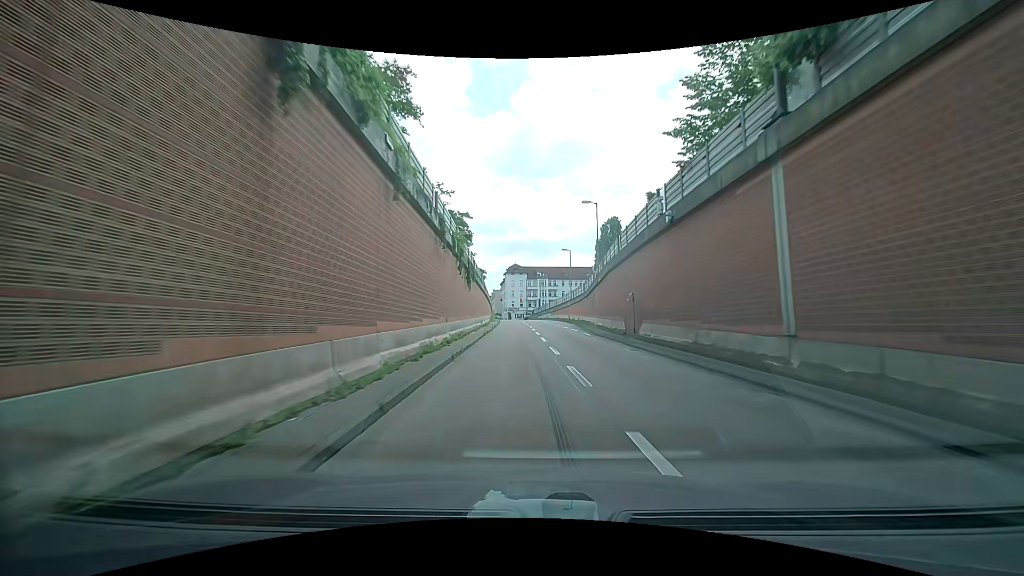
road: motorway_link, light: Day
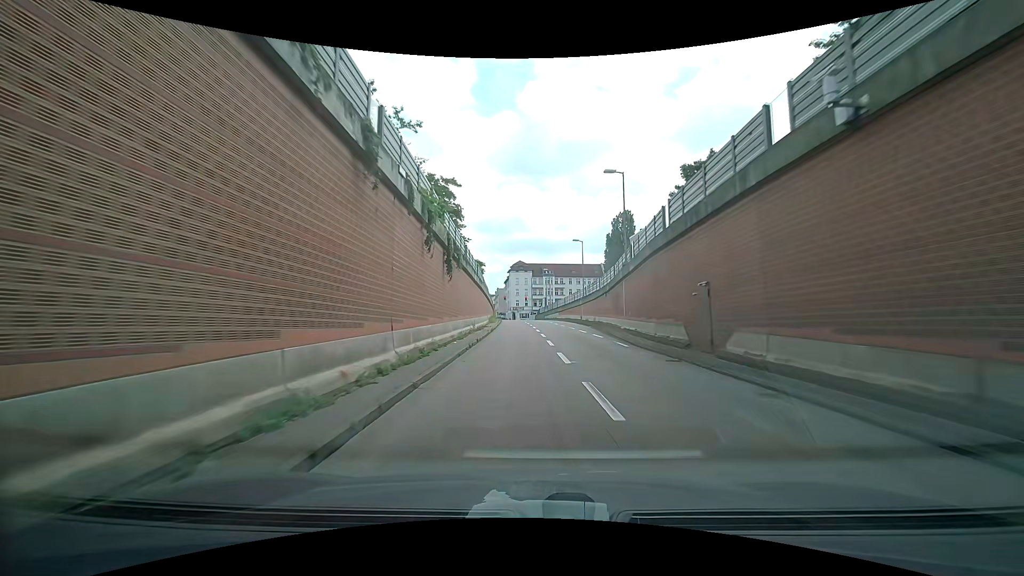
(0.0, +9.1) m; +1°
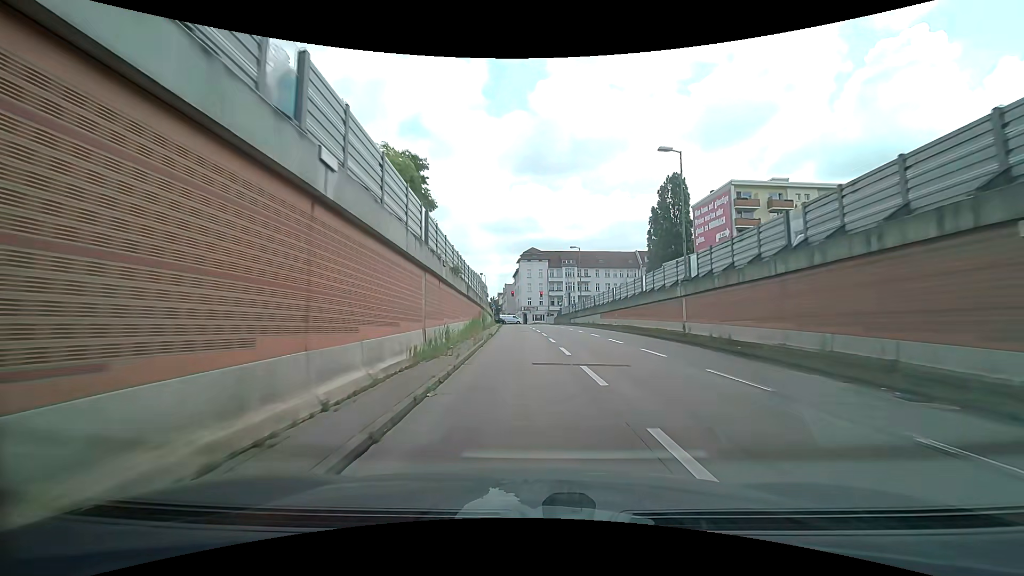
(-0.3, +35.7) m; -1°
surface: asphalt
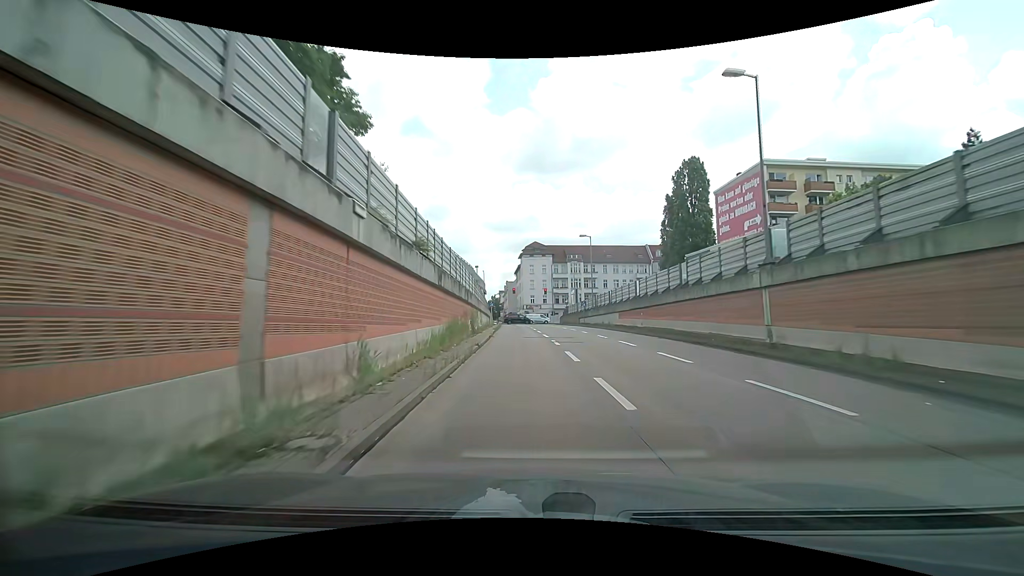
(0.0, +8.7) m; -1°
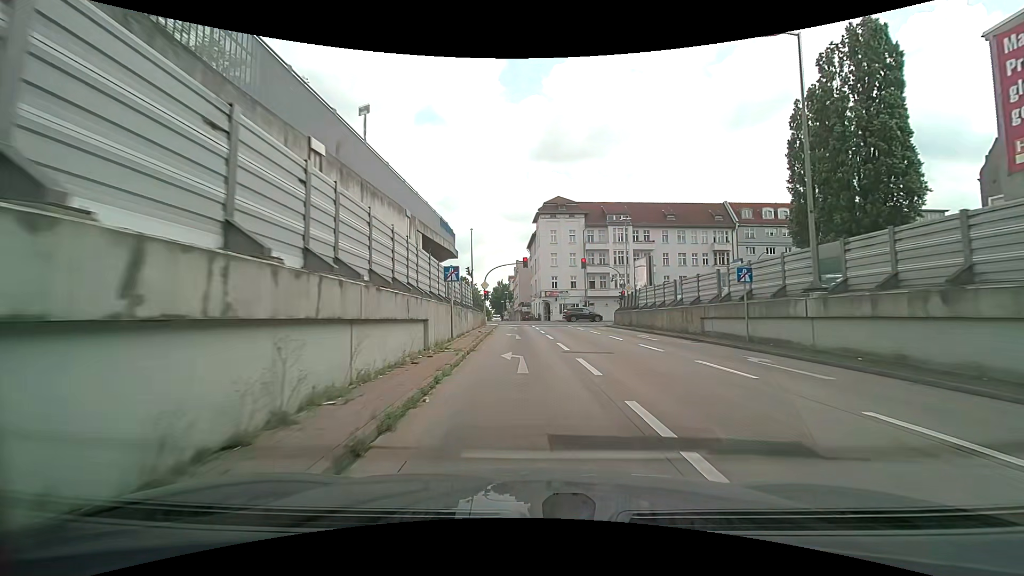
(-0.7, +40.1) m; -2°
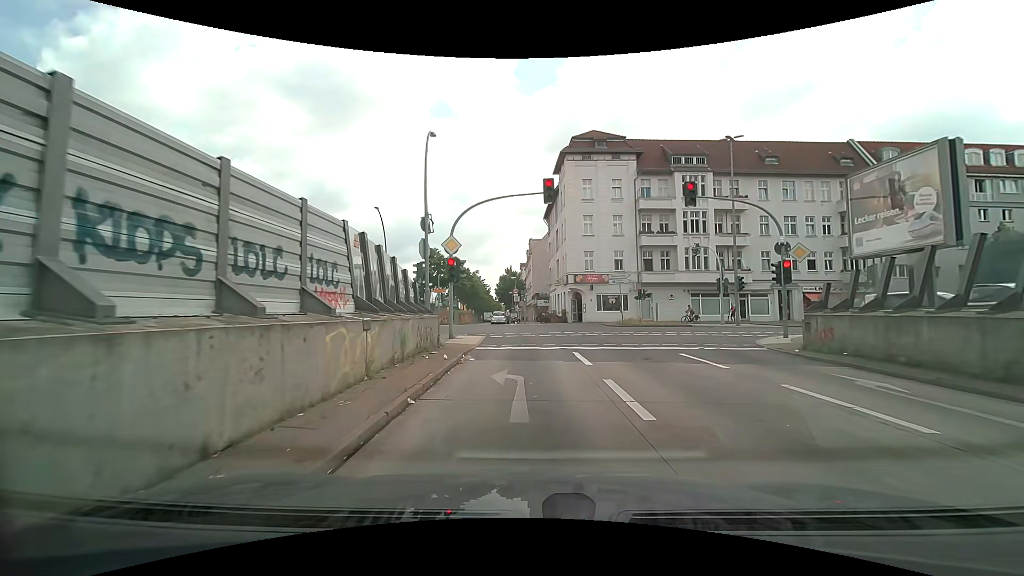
(-0.4, +27.3) m; -2°
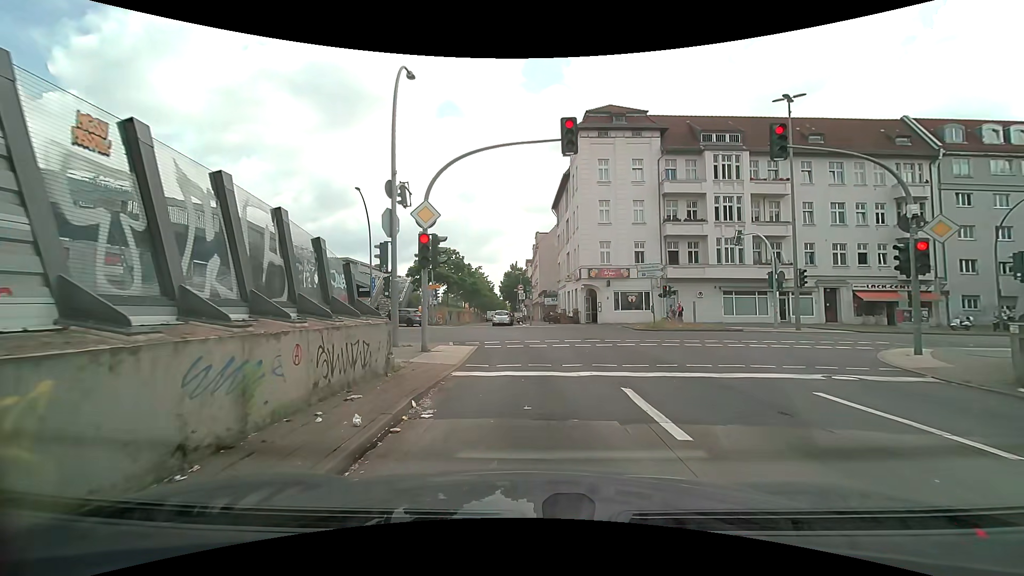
(0.0, +6.0) m; 0°
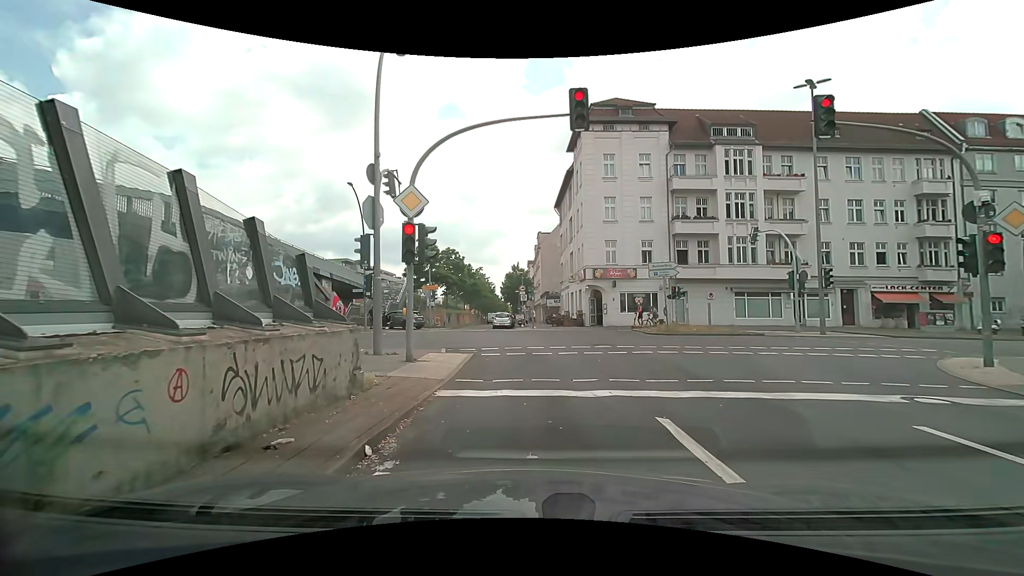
(0.0, +1.8) m; 0°
